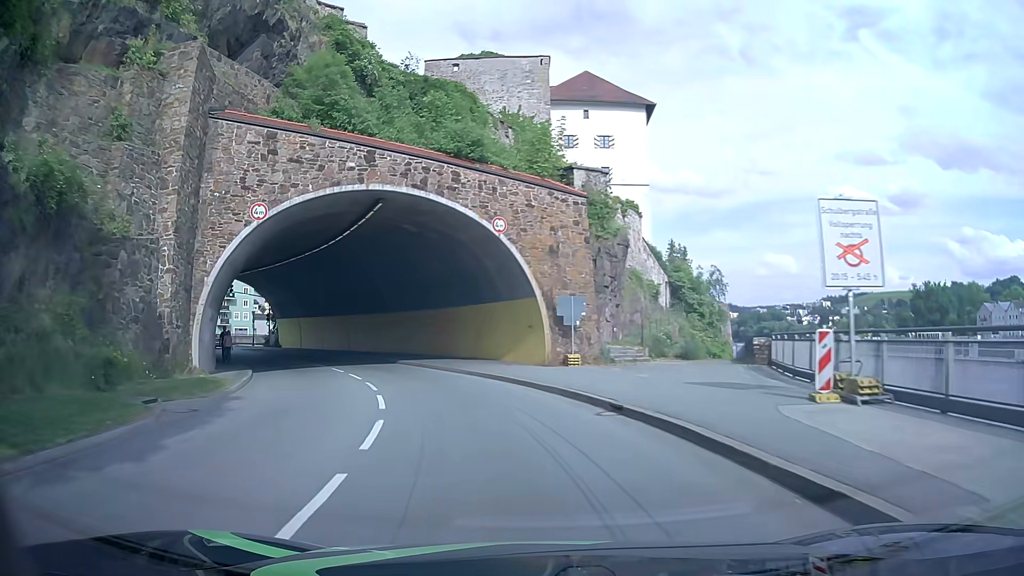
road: primary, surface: asphalt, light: Day
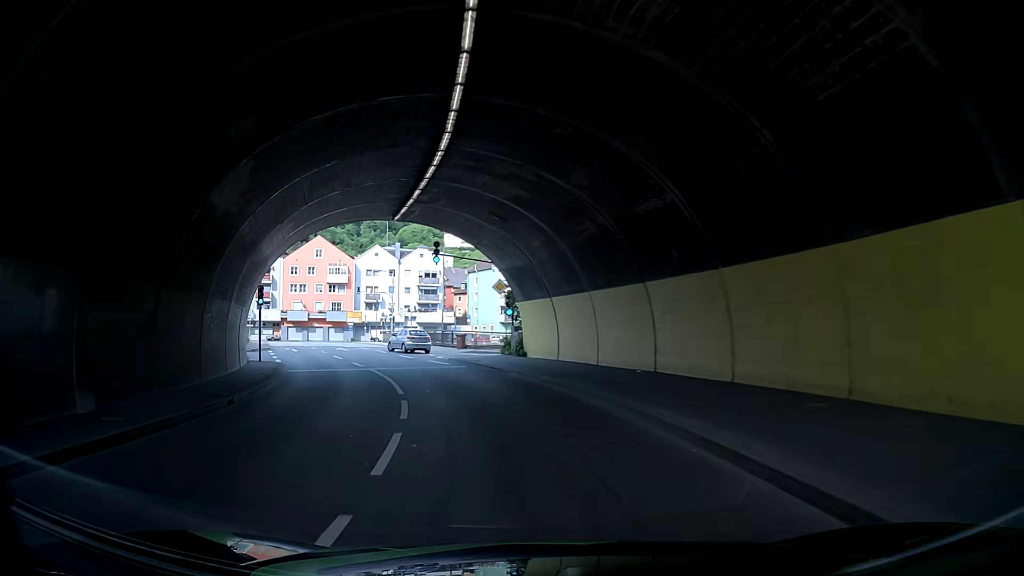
(-6.6, +28.6) m; -26°
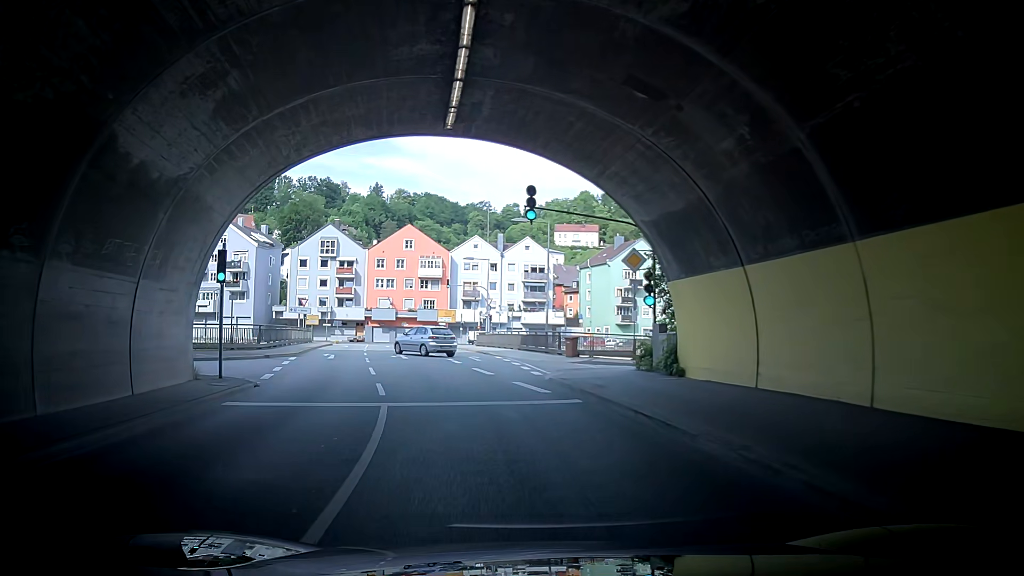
(-1.2, +12.9) m; -12°
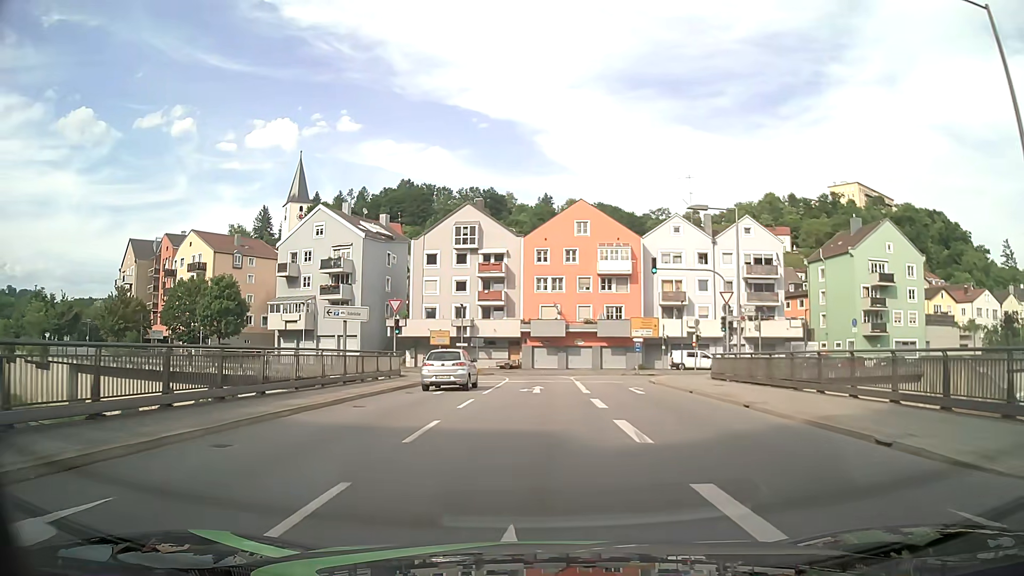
(-2.7, +28.8) m; -14°
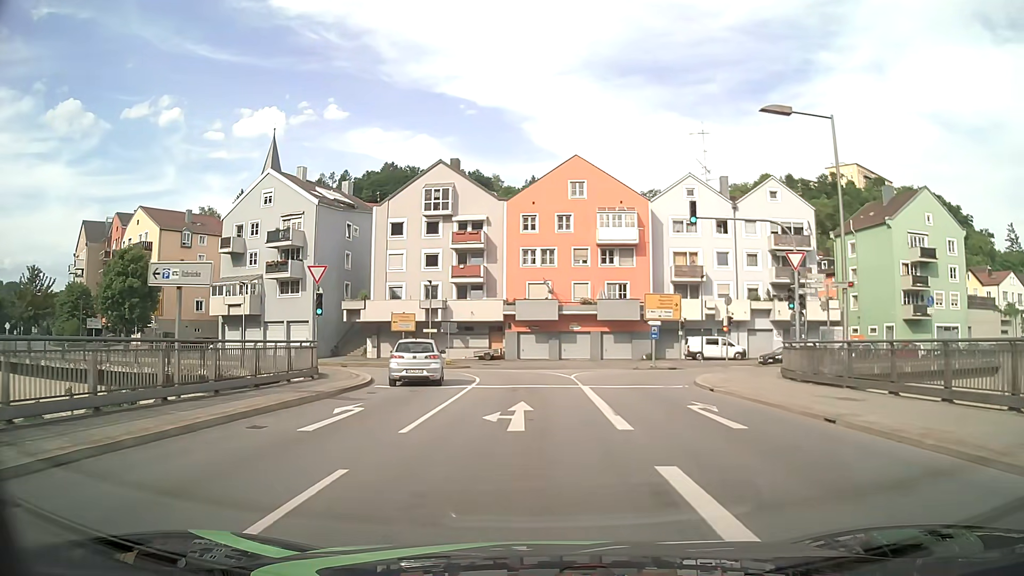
(+0.2, +11.8) m; +1°
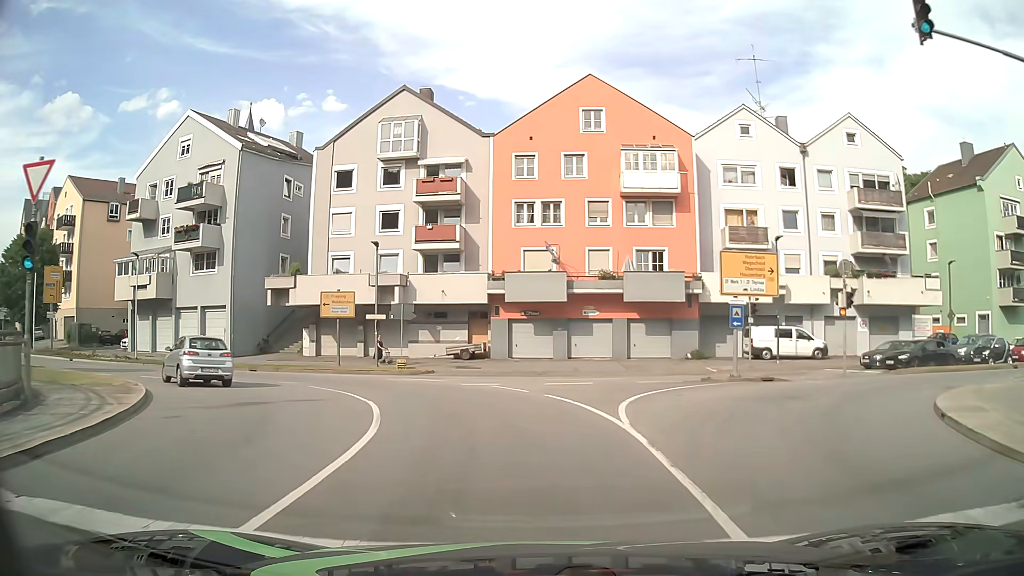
(0.0, +16.0) m; 0°
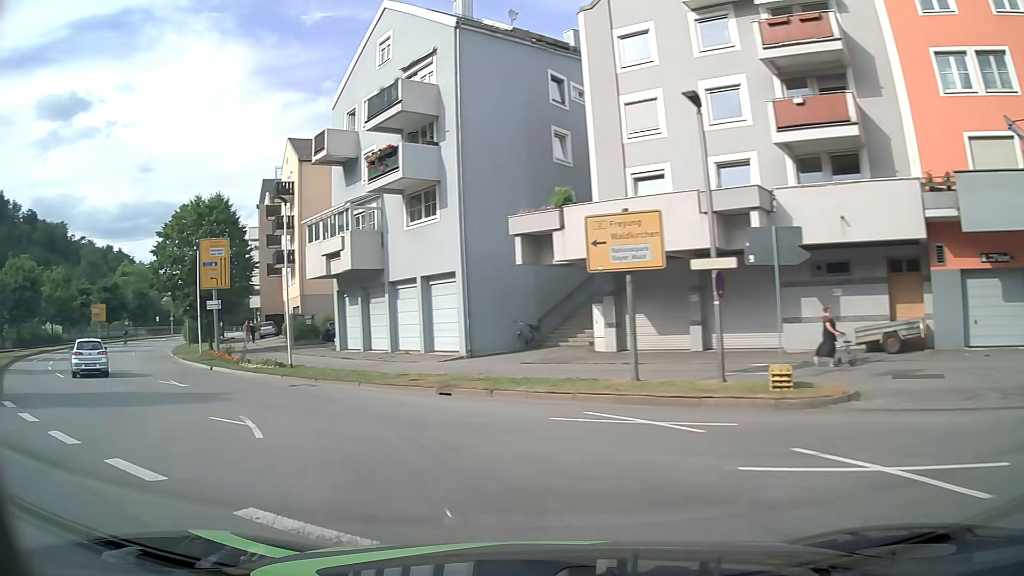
(-3.1, +18.5) m; -29°
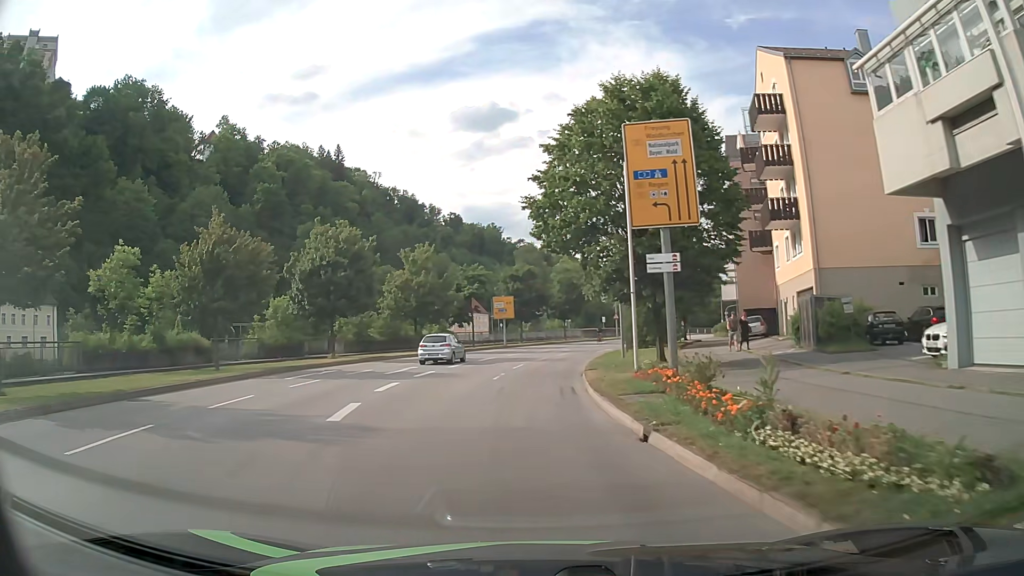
(-8.8, +19.3) m; -41°
(0, +10) (0, +20) (+1, +30) (+3, +40) (+5, +49) (+9, +59) (+13, +68) (+19, +76) (+24, +85) (+29, +93) m
